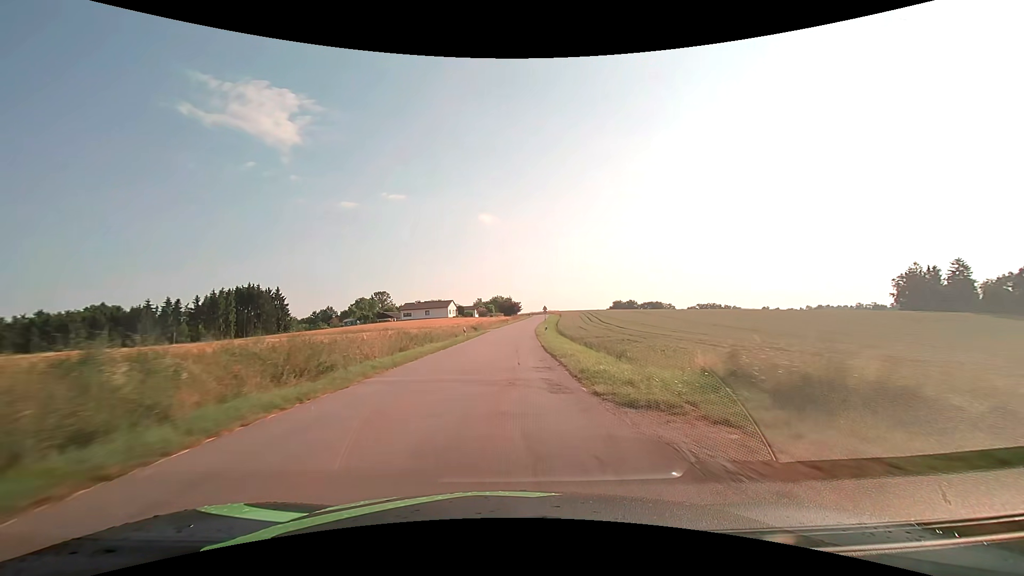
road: tertiary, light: Day
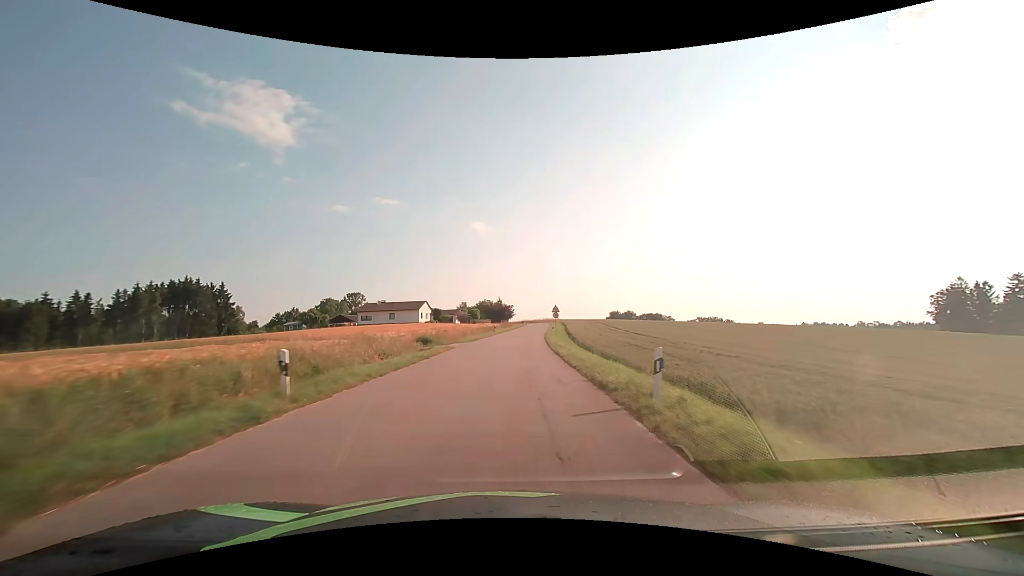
(+0.1, +32.4) m; +1°
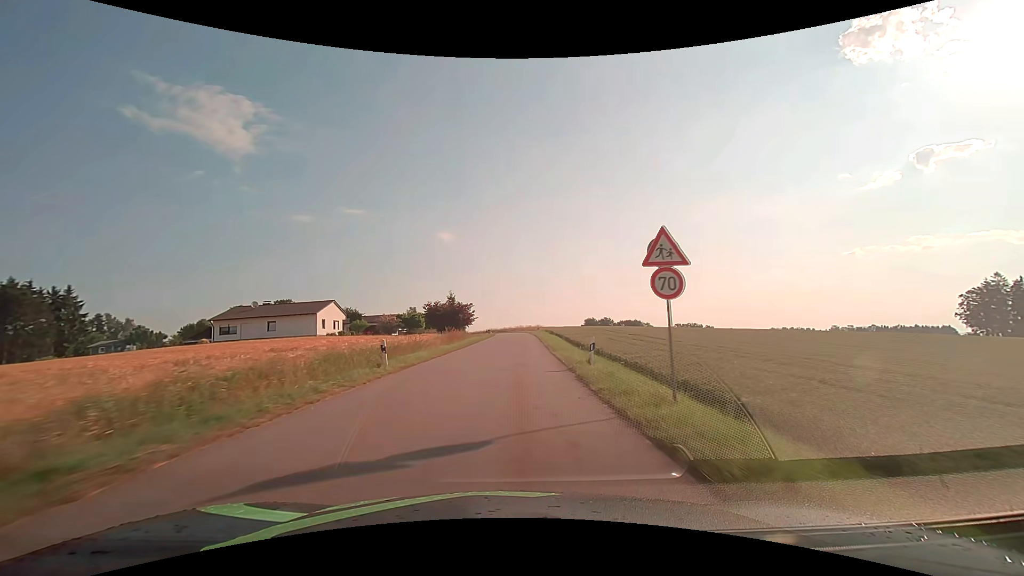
(+1.4, +42.6) m; +4°
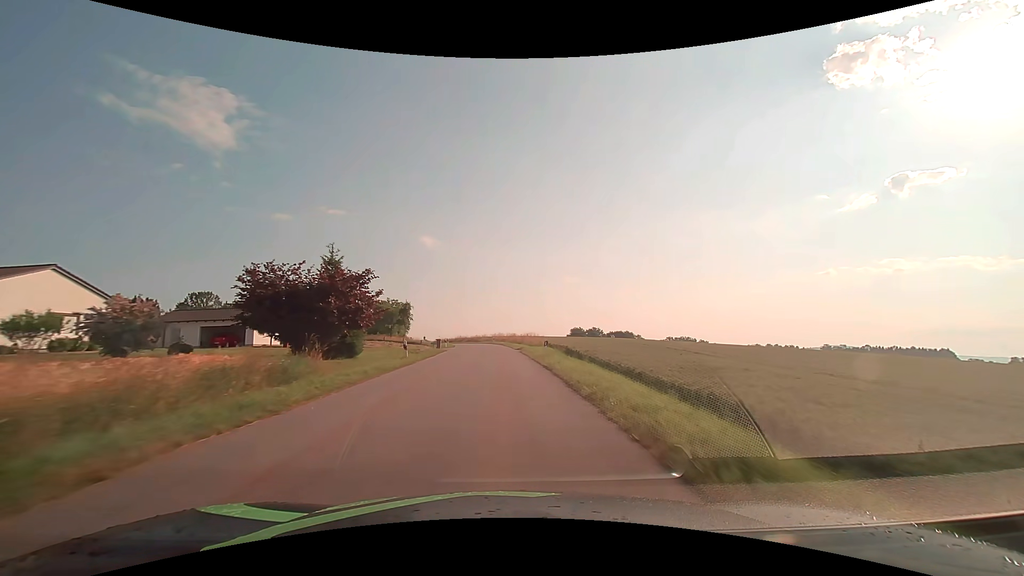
(+1.1, +42.3) m; +2°
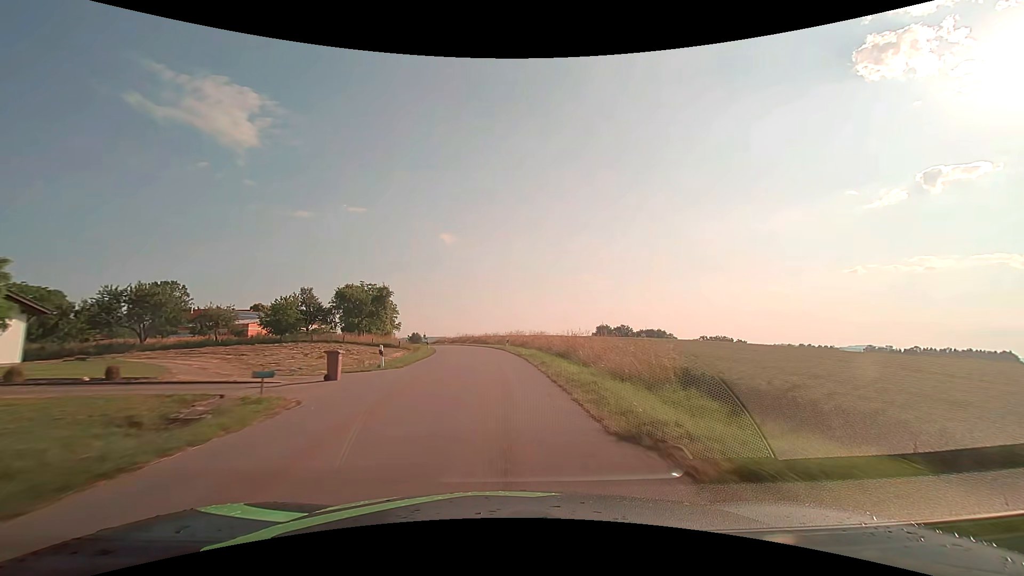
(-0.3, +31.8) m; -1°
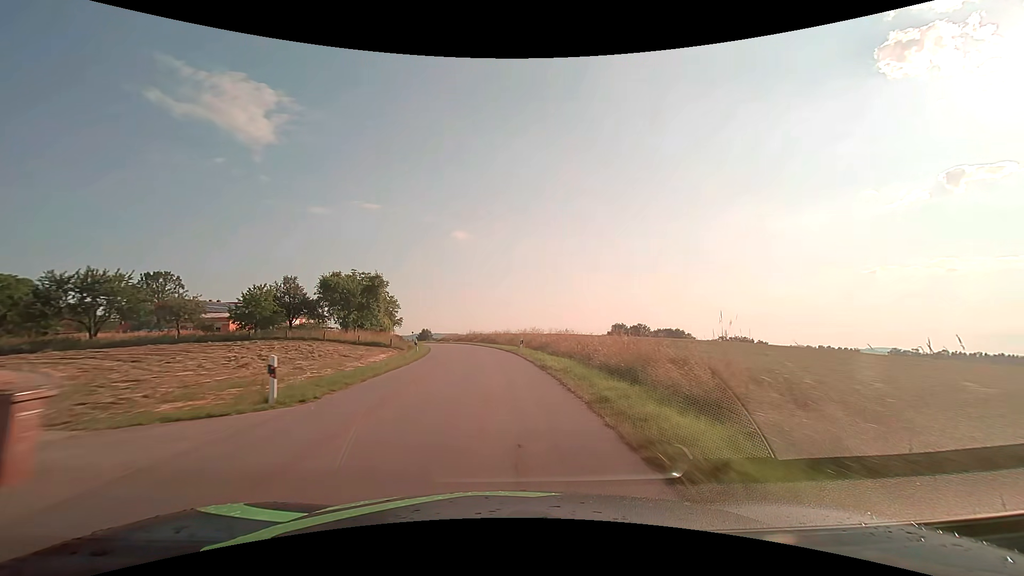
(-0.2, +10.7) m; -1°
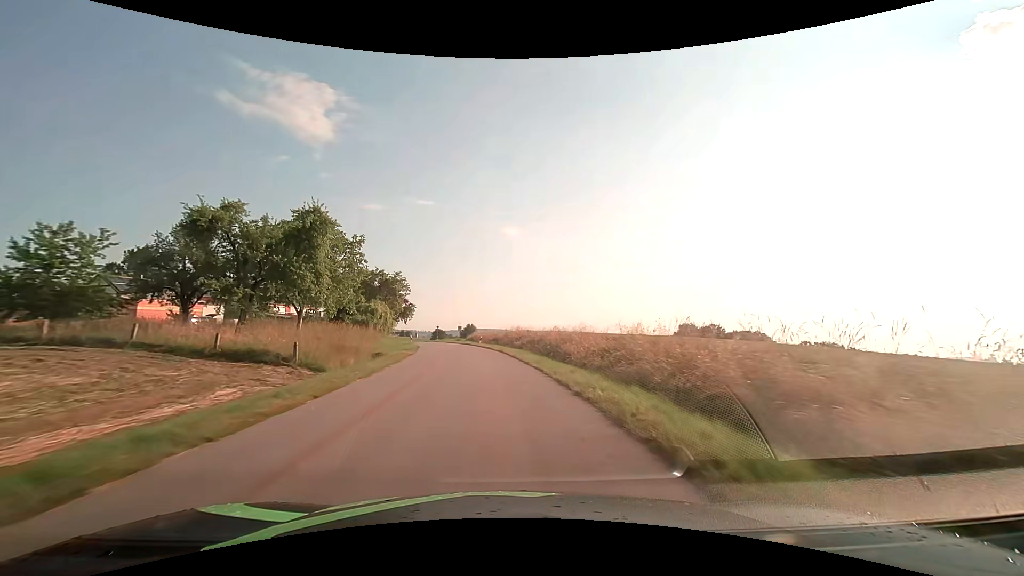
(-1.5, +32.1) m; -6°
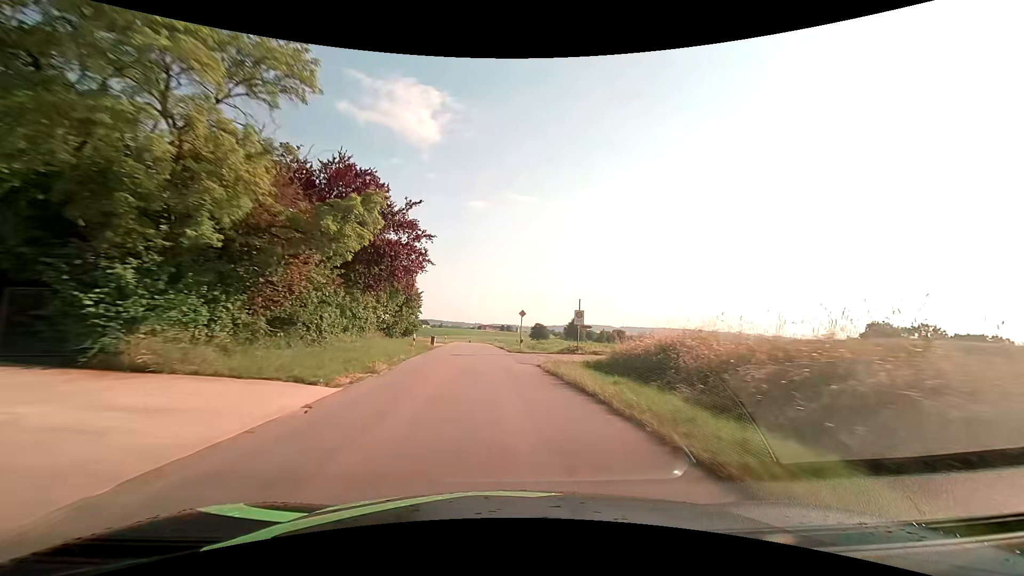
(-5.8, +53.7) m; -12°
(0, +10) (-1, +20) (-1, +30) (-2, +40) (-3, +50) (-4, +60) (-4, +70) (-5, +80) (-6, +90) (-6, +100) m
